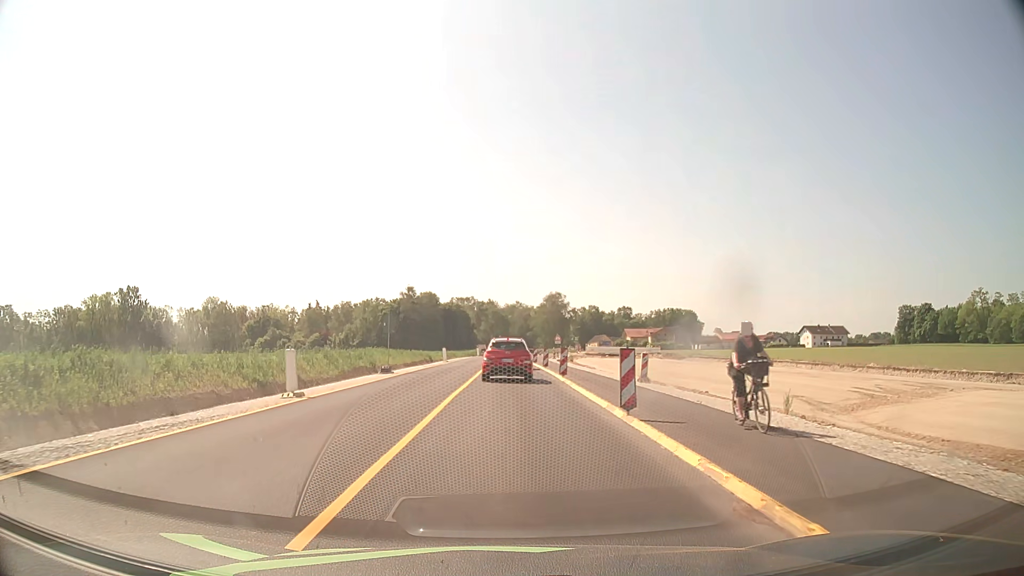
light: Day
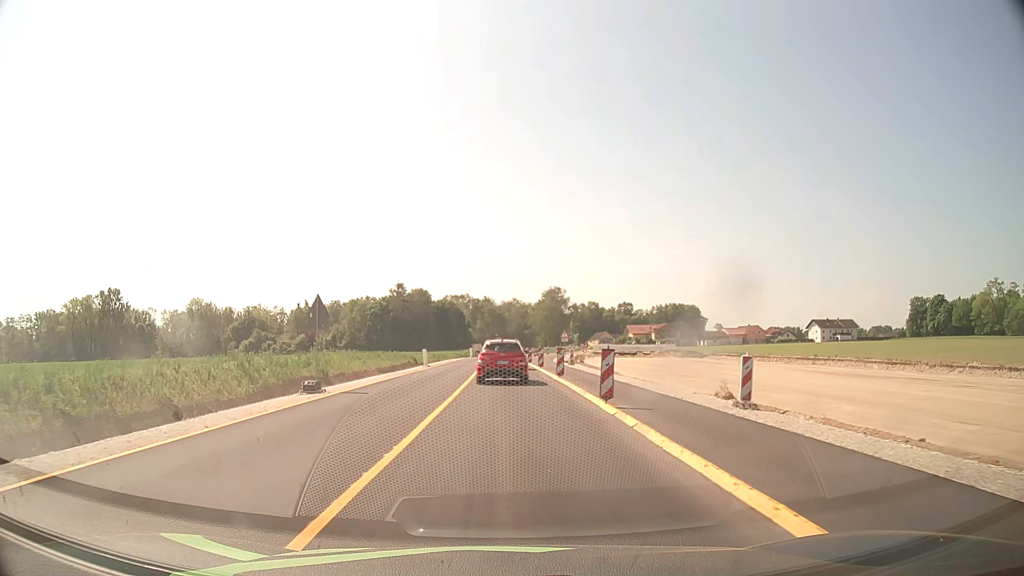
(0.0, +12.3) m; 0°
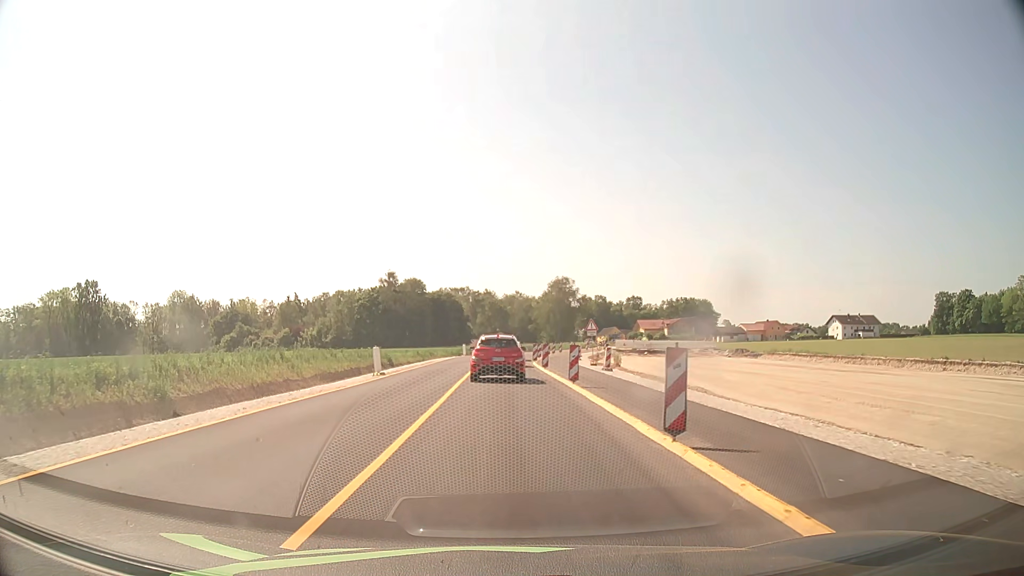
(0.0, +18.1) m; 0°
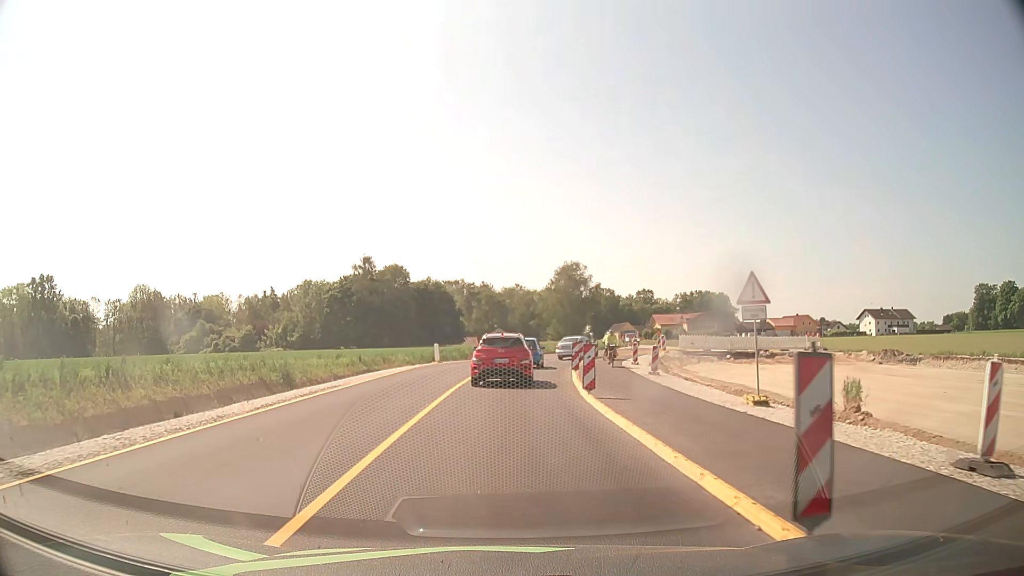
(-0.1, +28.4) m; 0°
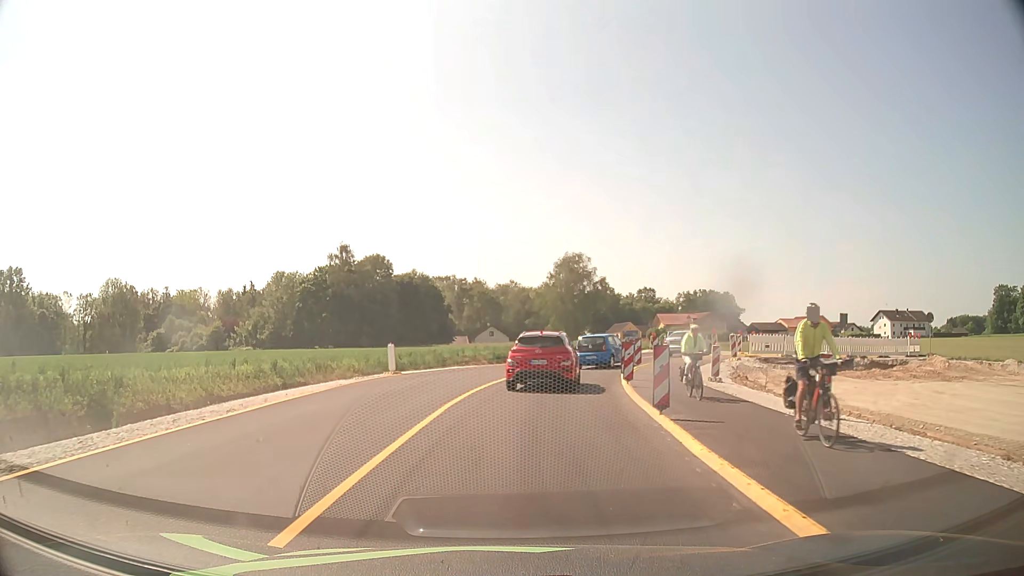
(-0.1, +15.4) m; 0°
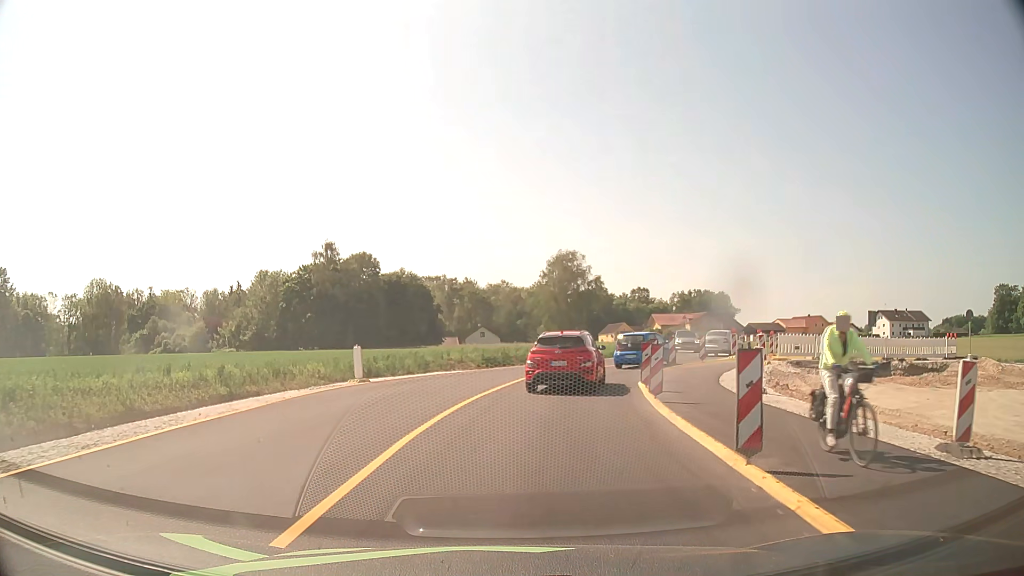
(0.0, +4.7) m; +1°
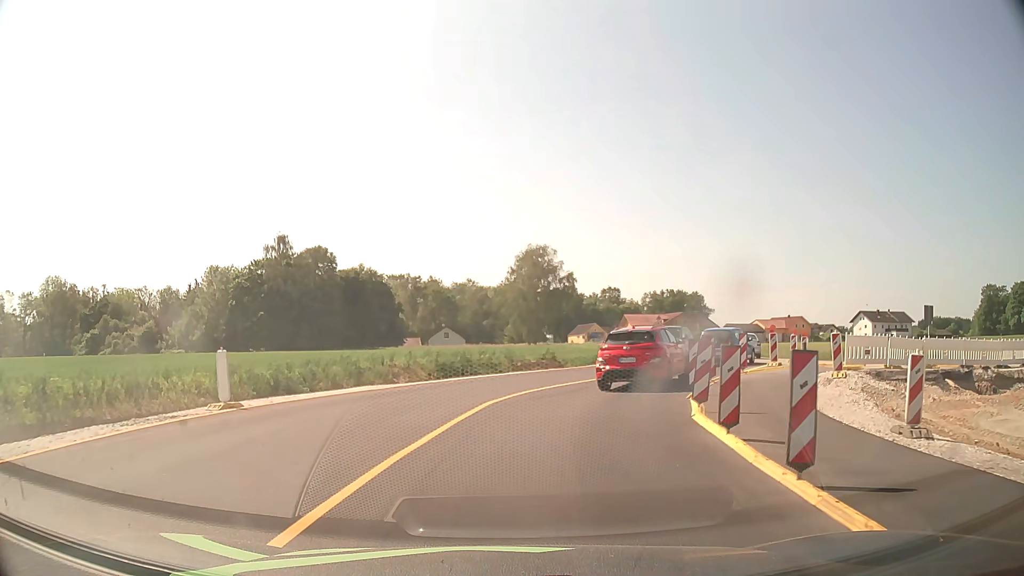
(+0.1, +8.9) m; +3°
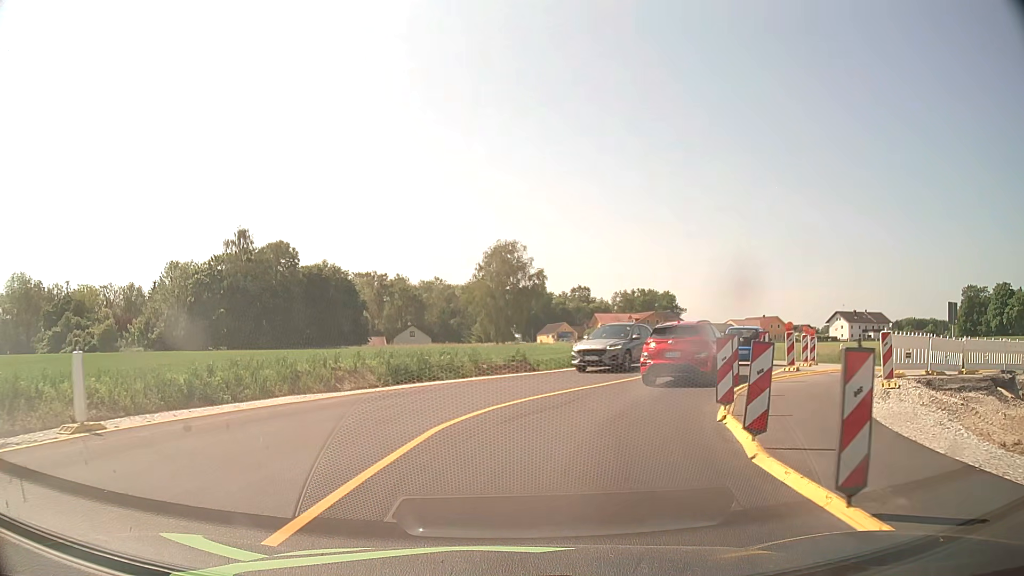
(+0.1, +4.3) m; +3°
(+1, +10) (+4, +19) (+9, +28) (+12, +37) (+13, +47) (+12, +57) (+12, +67) (+11, +77) (+10, +87) (+10, +97) m
